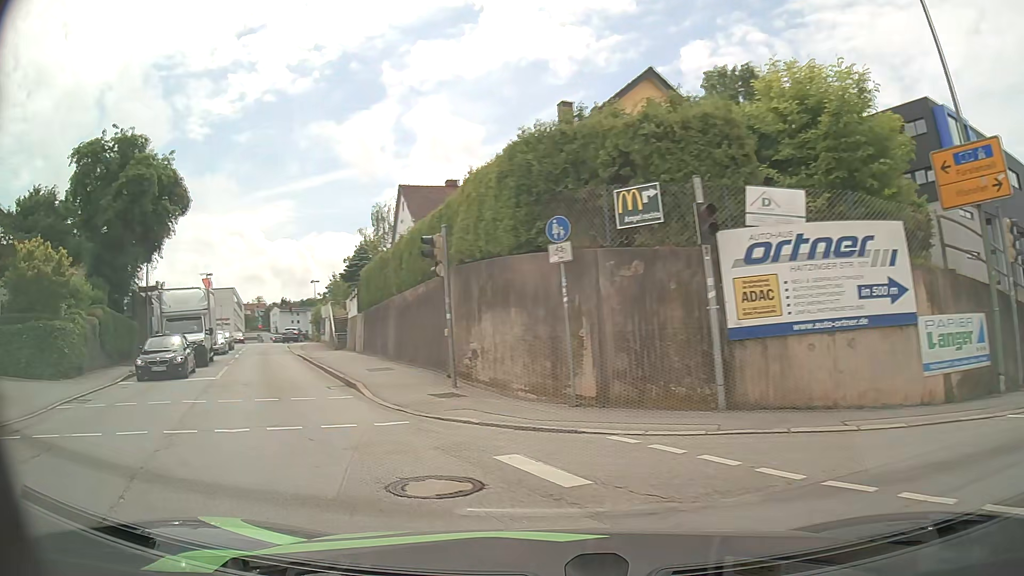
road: tertiary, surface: asphalt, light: Day
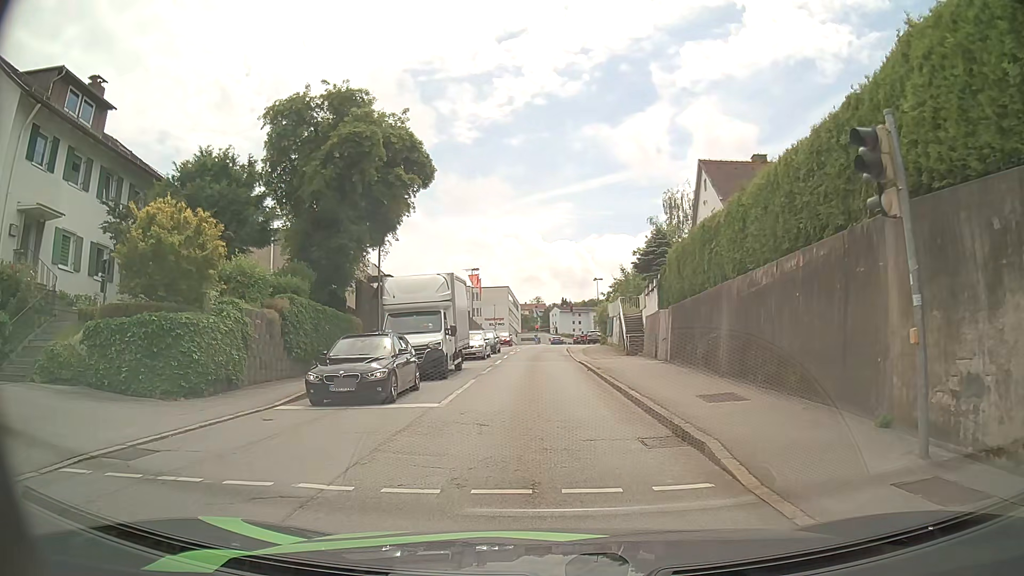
(-2.4, +7.6) m; -27°
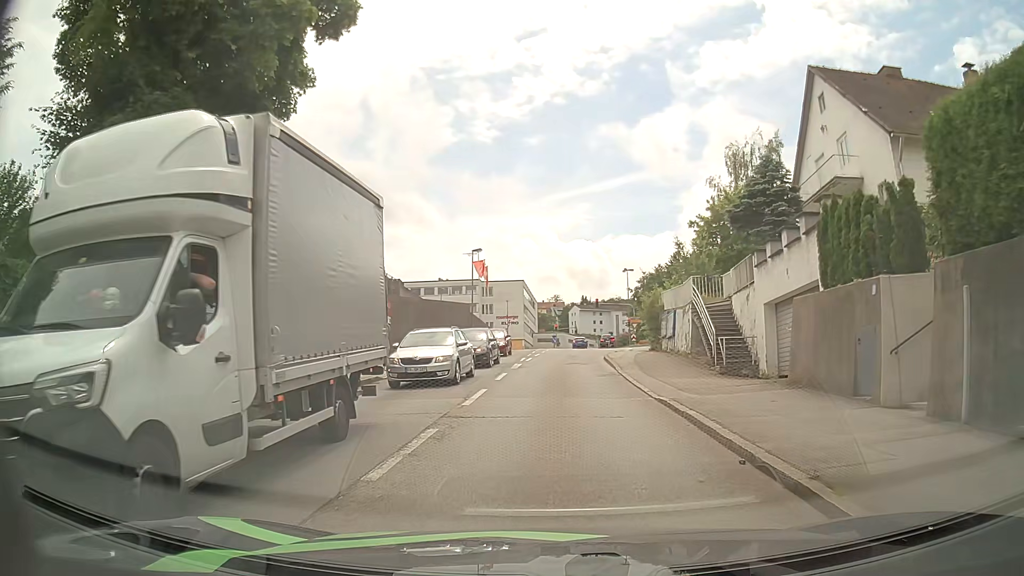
(-0.1, +16.4) m; 0°
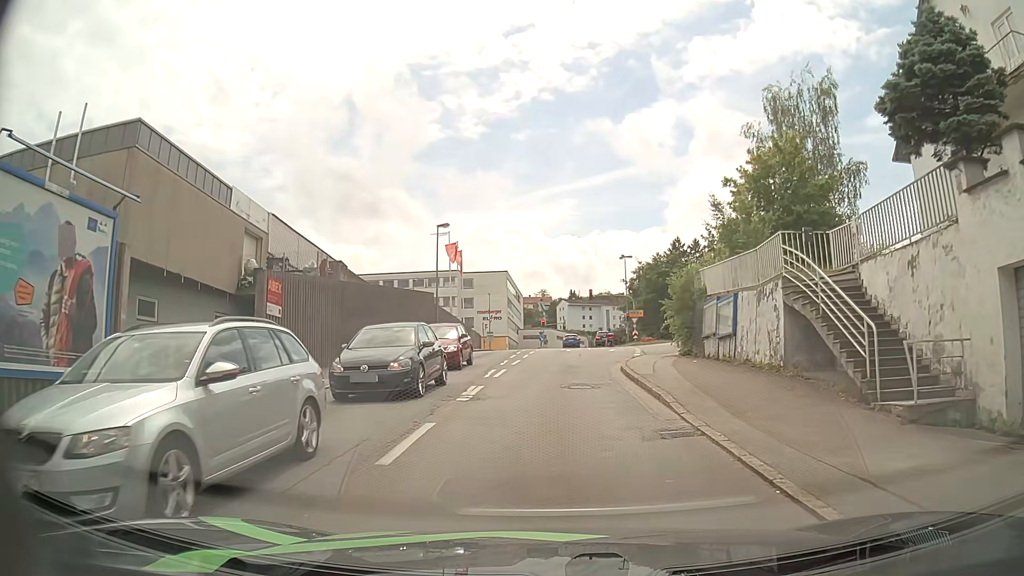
(0.0, +11.6) m; +1°
(0, +10) (0, +20) (+1, +30) (+1, +40) (+2, +50) (+2, +60) (+2, +70) (+3, +80) (+2, +90) (-3, +99) m
